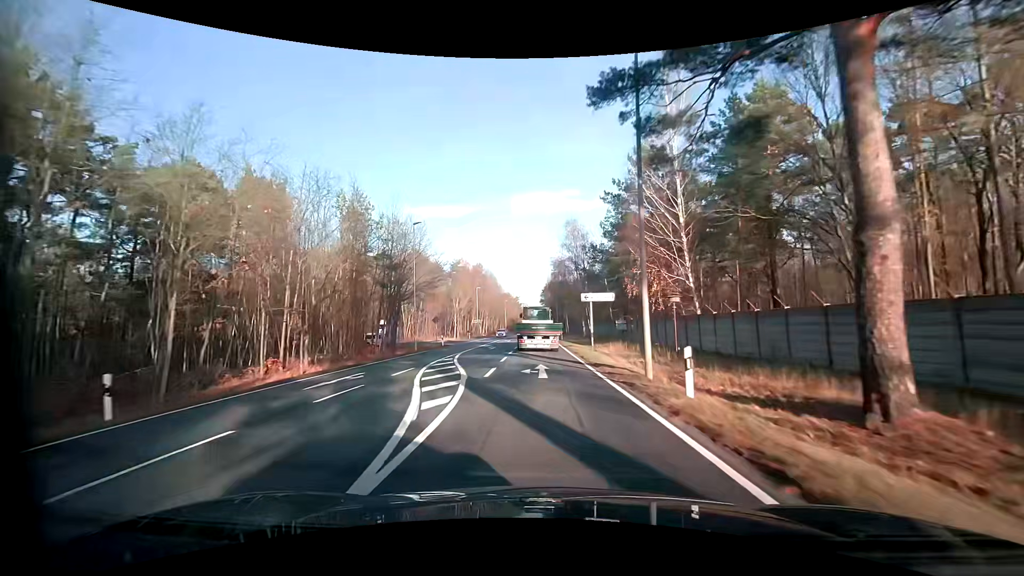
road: primary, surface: asphalt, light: Day
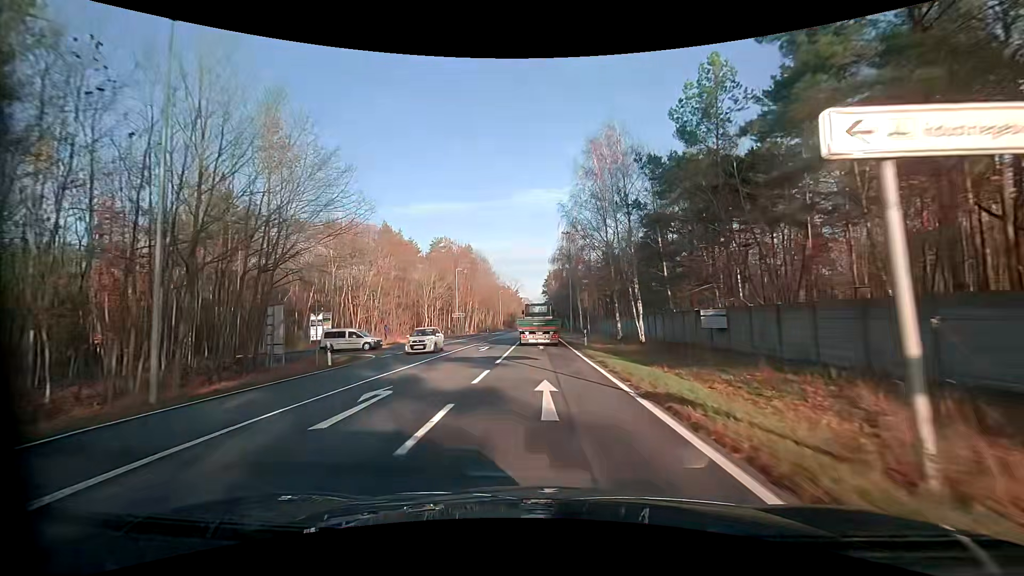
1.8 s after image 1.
(-0.4, +27.3) m; -1°
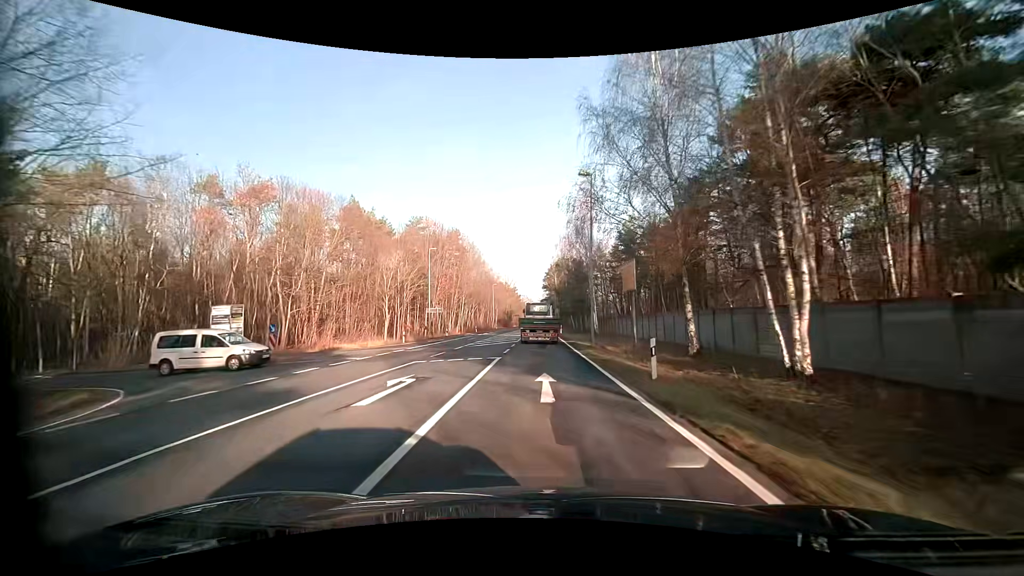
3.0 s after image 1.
(-0.1, +18.5) m; 0°
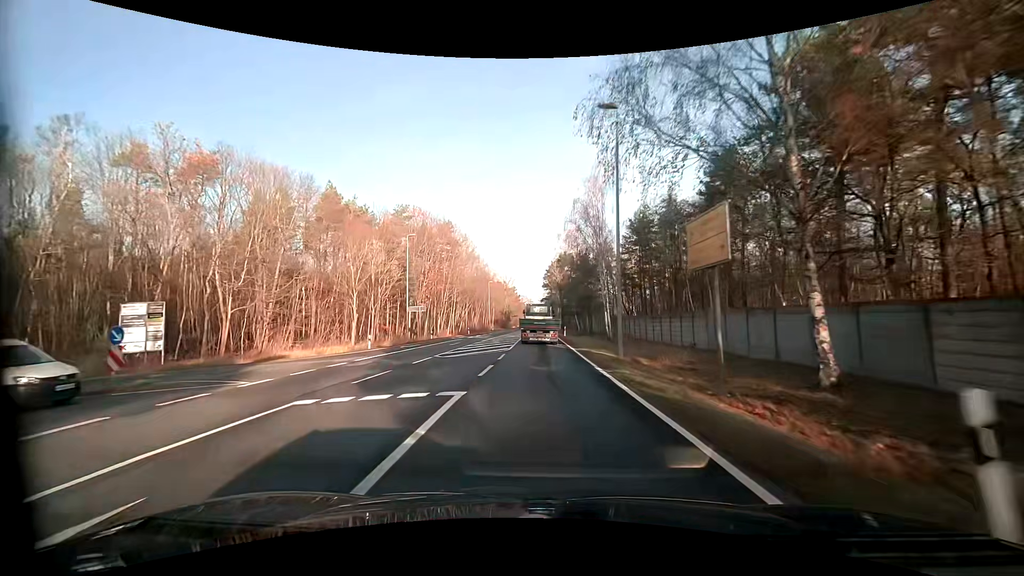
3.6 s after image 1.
(-0.1, +9.4) m; 0°
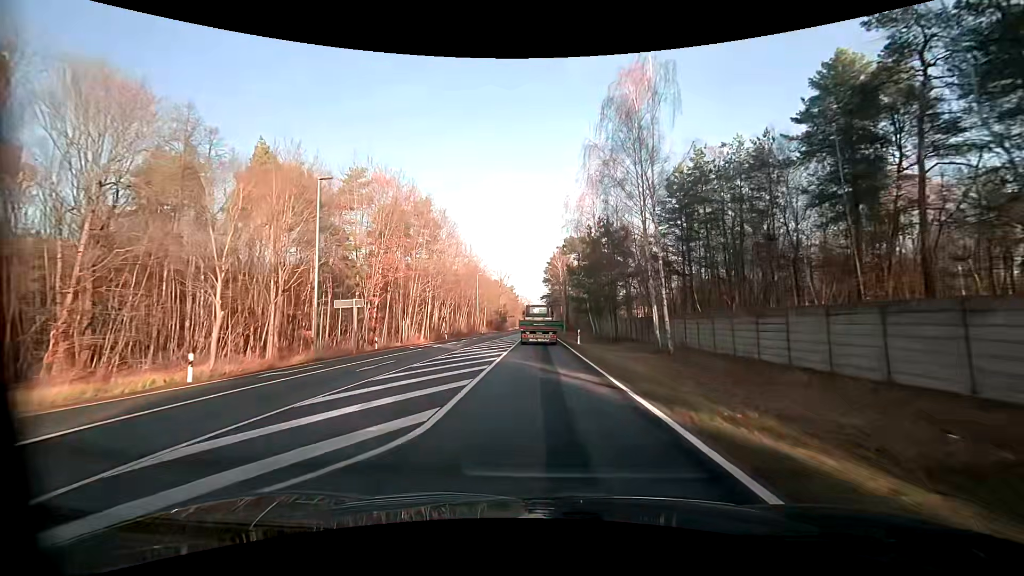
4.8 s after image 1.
(0.0, +18.9) m; 0°
